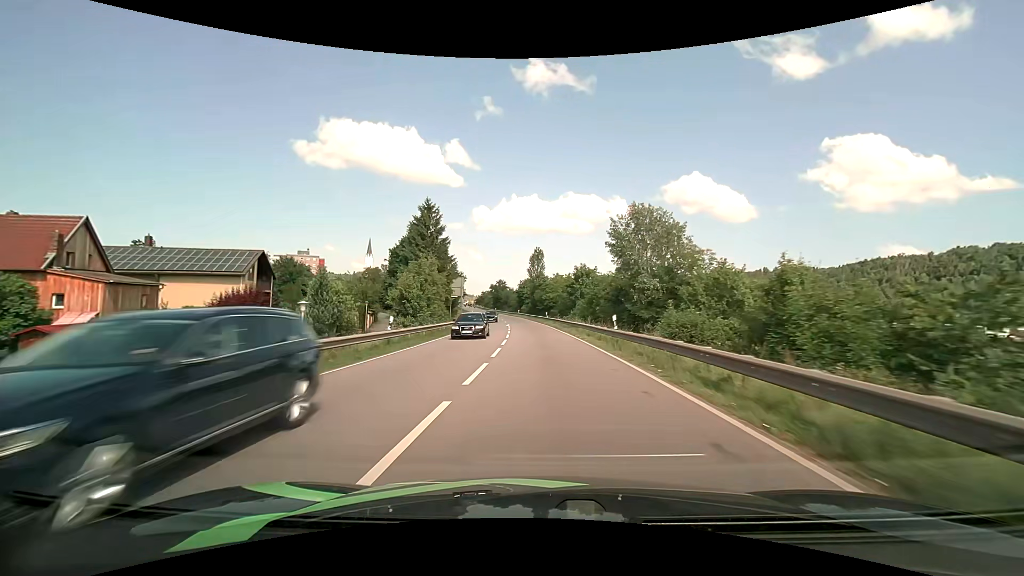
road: primary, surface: asphalt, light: Day
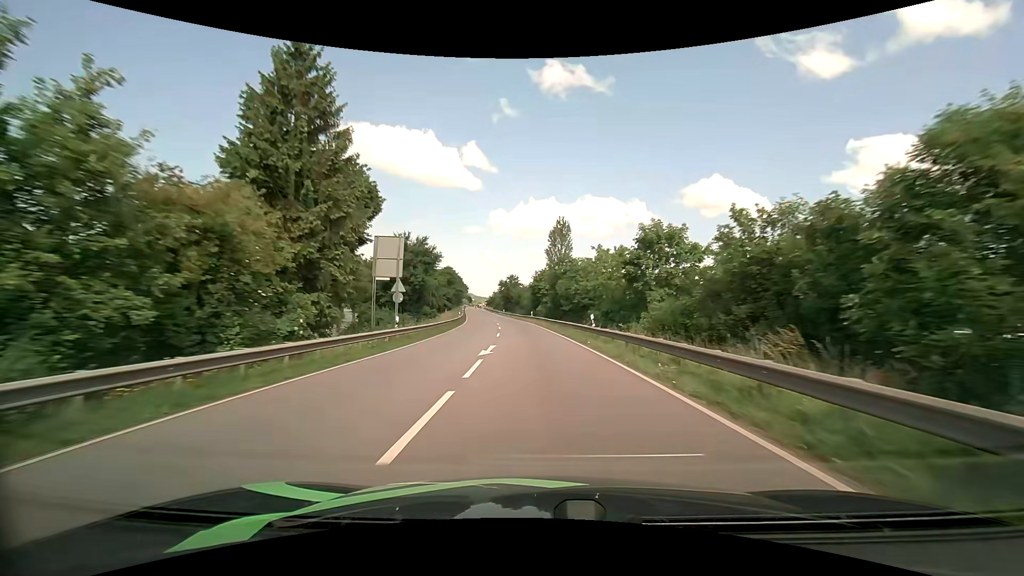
(-0.7, +35.0) m; -2°
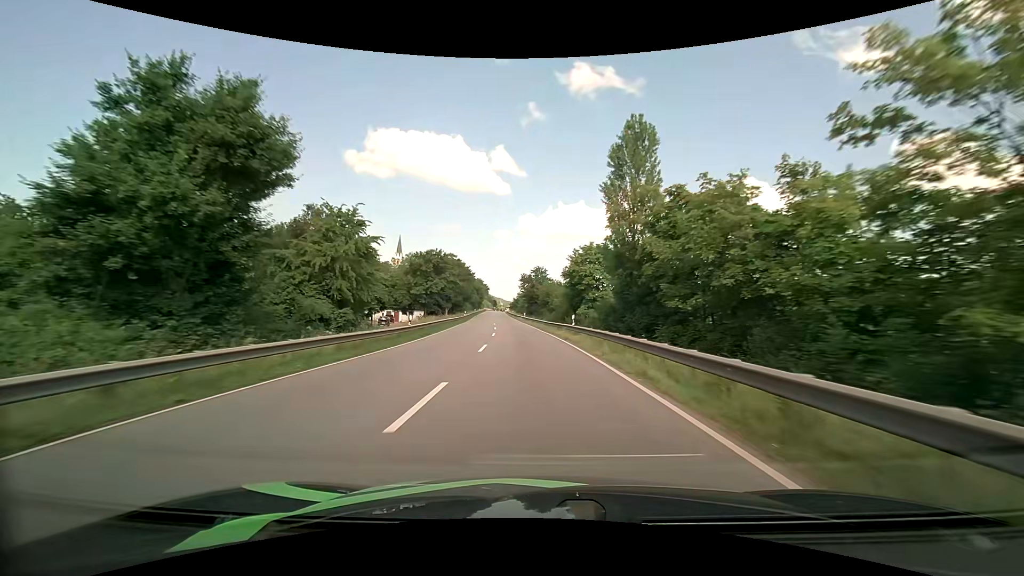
(-1.0, +35.7) m; -3°
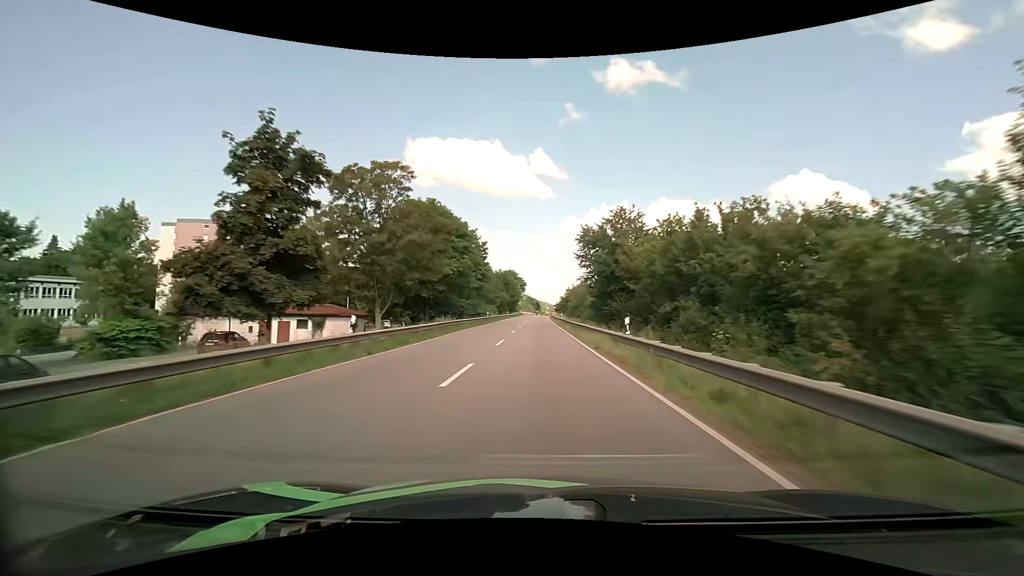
(-3.2, +60.4) m; -5°
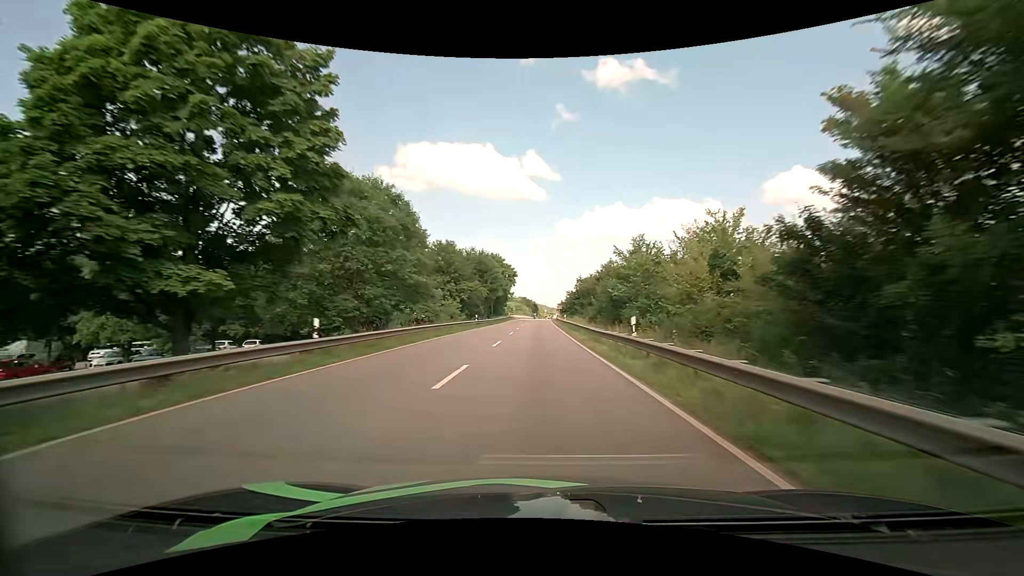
(+0.1, +48.2) m; 0°
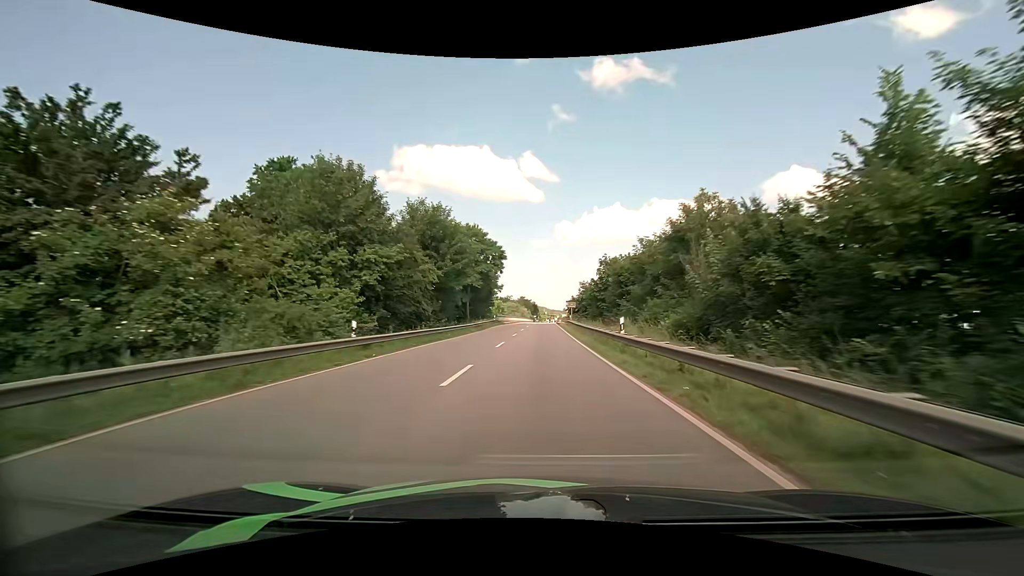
(+0.1, +35.2) m; 0°
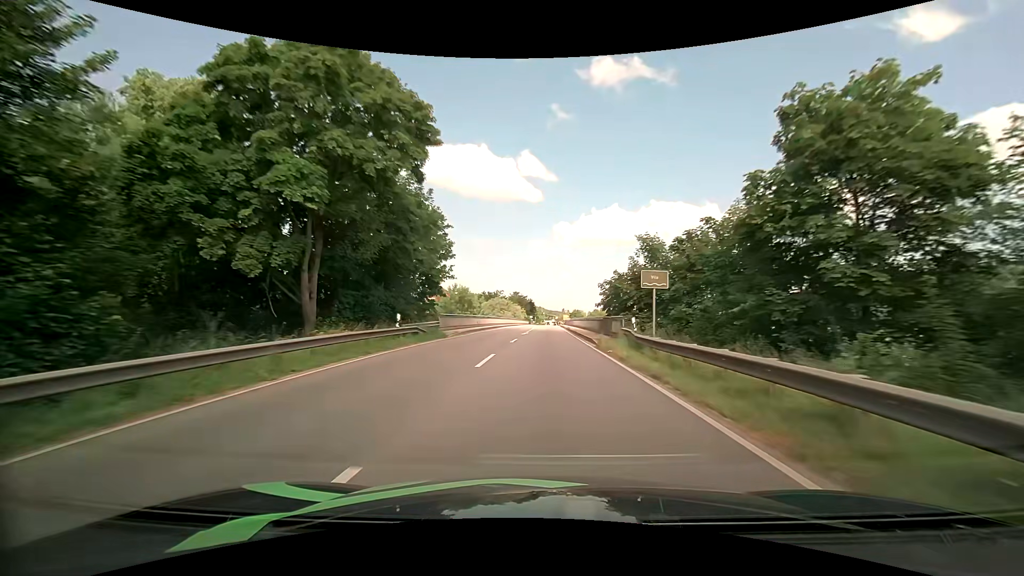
(+0.2, +45.0) m; 0°
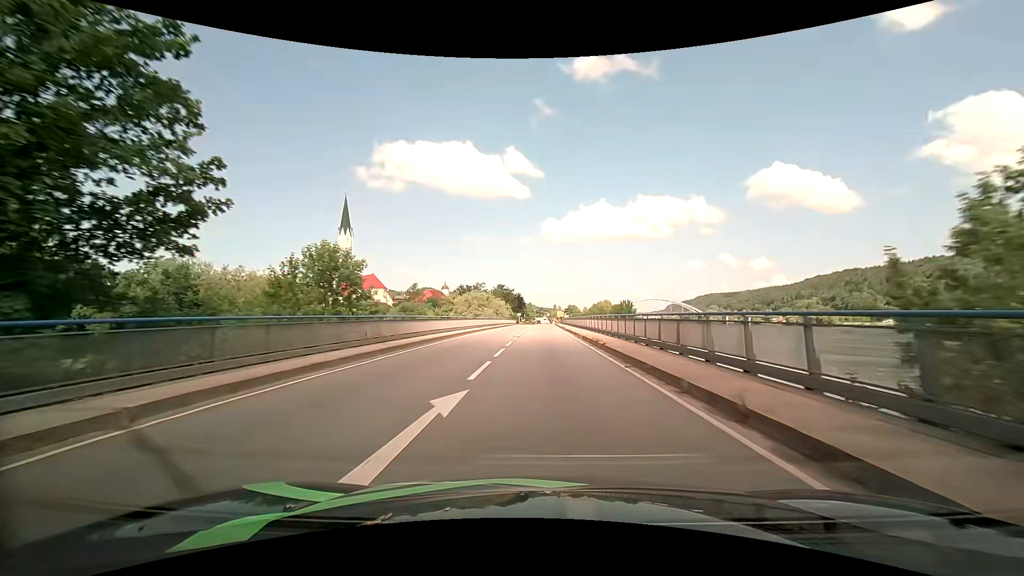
(+0.3, +32.4) m; +1°
(0, +10) (0, +20) (0, +30) (0, +40) (+1, +50) (+1, +60) (+1, +70) (+1, +80) (+1, +90) (+1, +100) m
